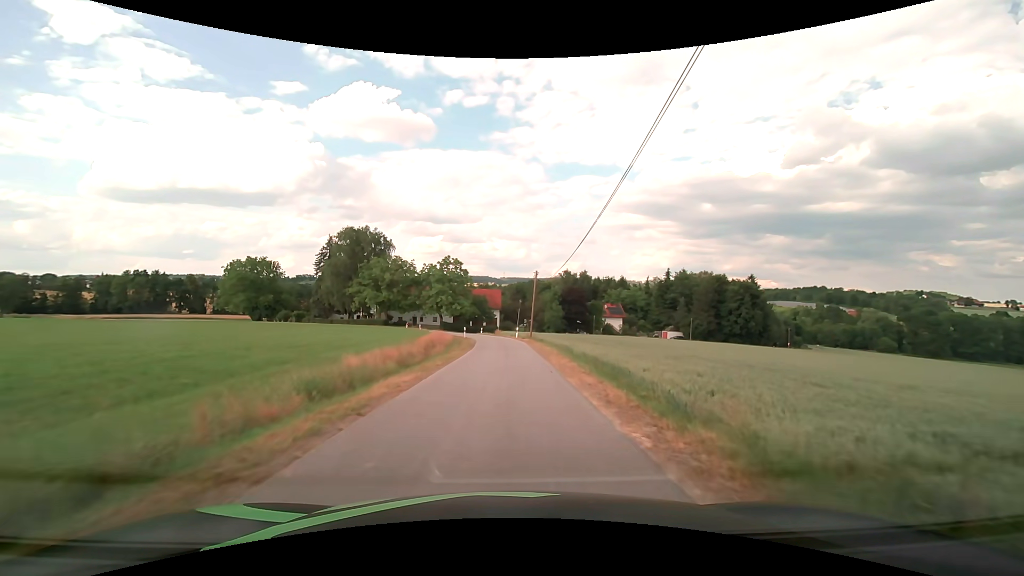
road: unclassified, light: Day
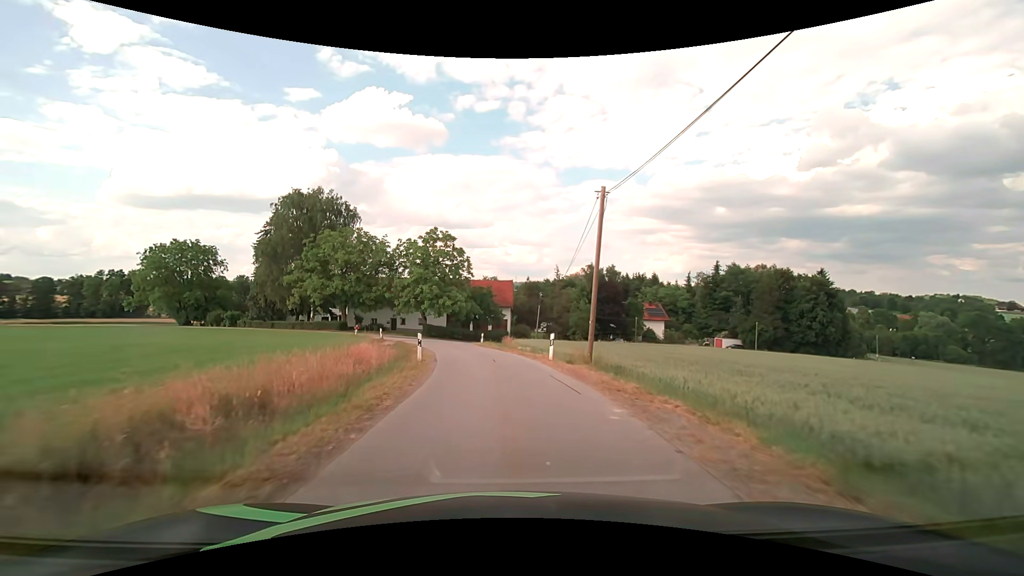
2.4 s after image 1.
(-0.2, +28.1) m; -1°
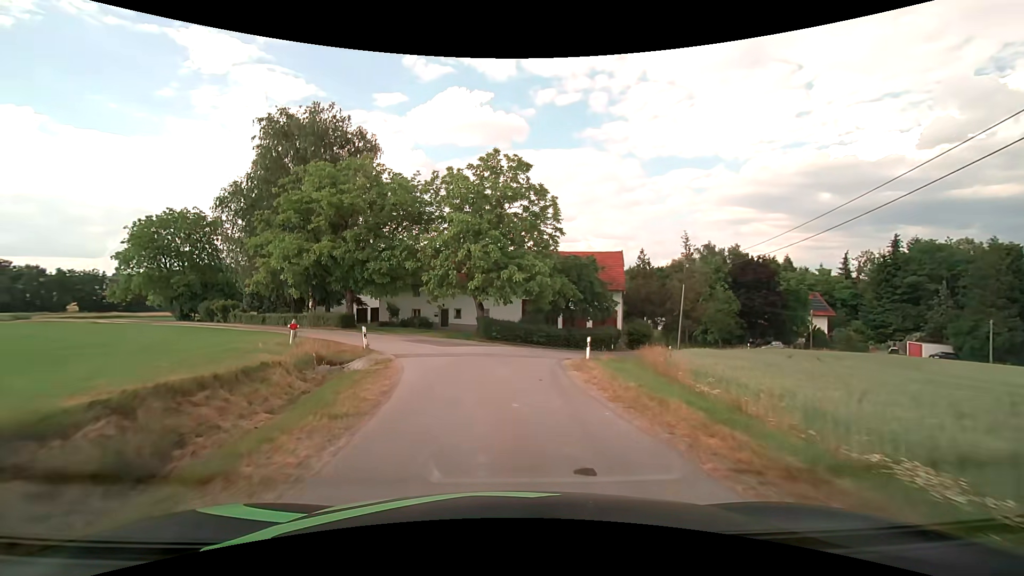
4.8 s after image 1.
(-1.9, +25.8) m; -10°
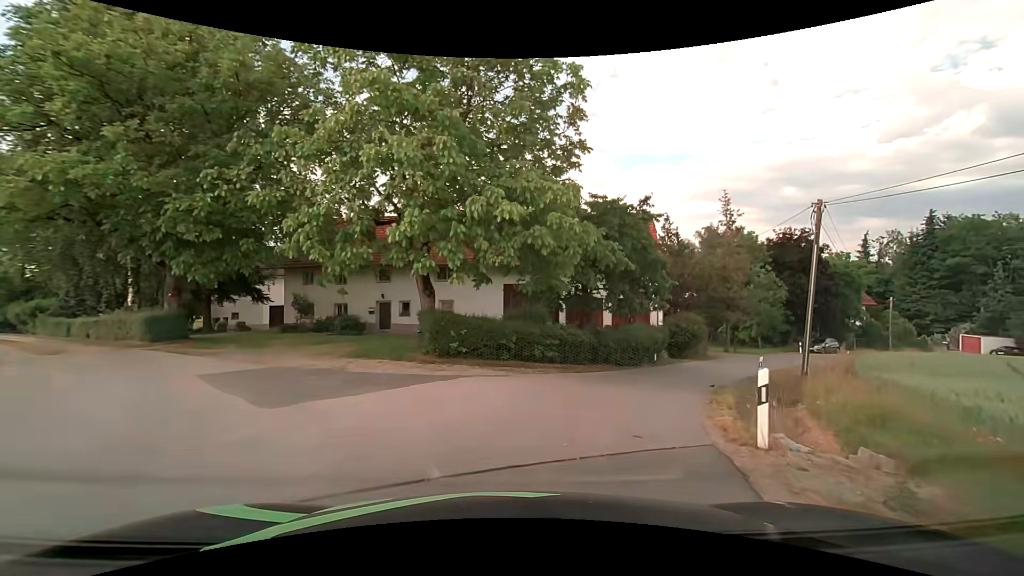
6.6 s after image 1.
(-0.1, +16.4) m; +3°
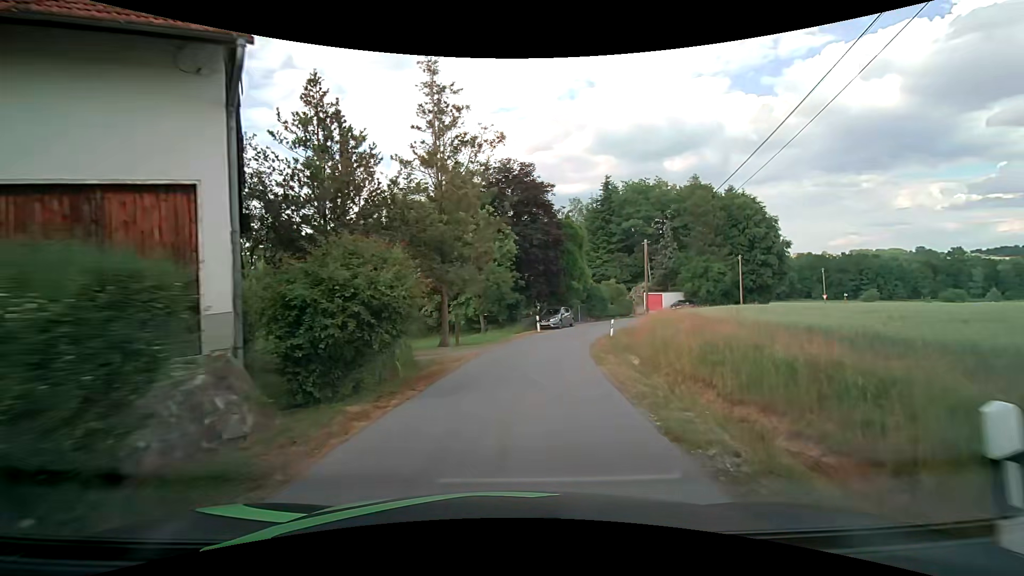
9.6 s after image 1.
(+7.0, +22.0) m; +33°
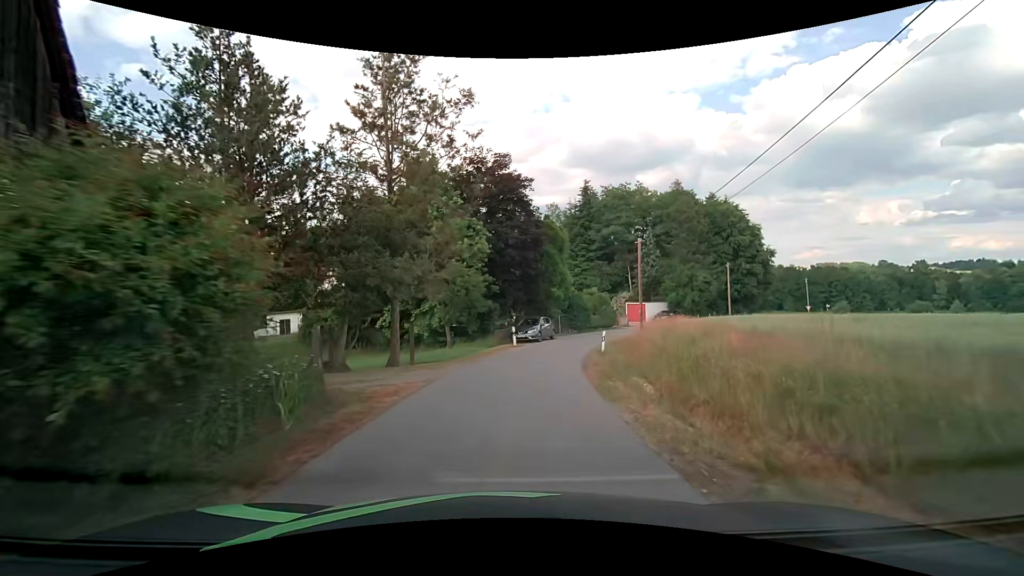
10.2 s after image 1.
(+0.2, +4.8) m; +3°
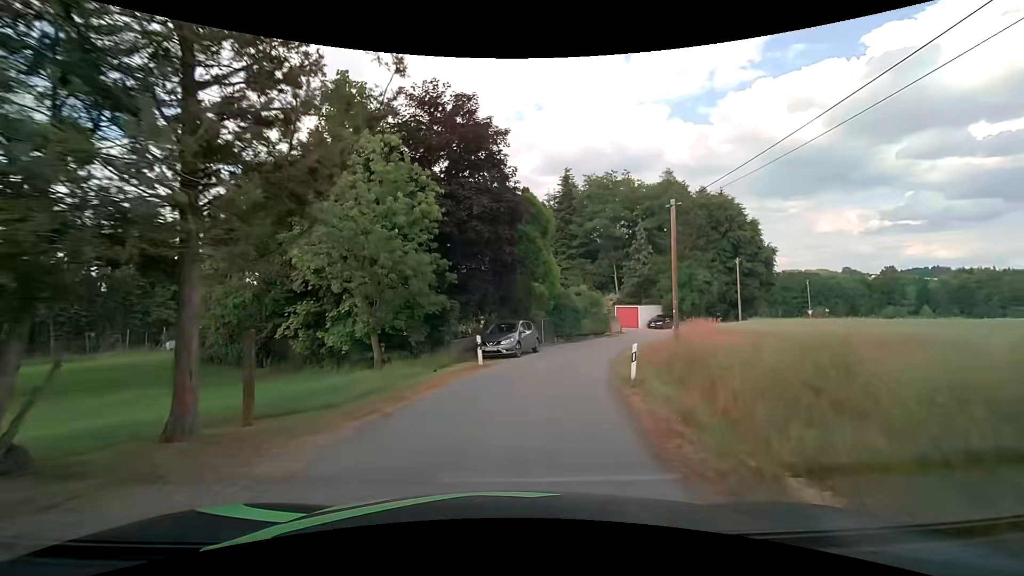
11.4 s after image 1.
(+0.4, +9.9) m; +4°
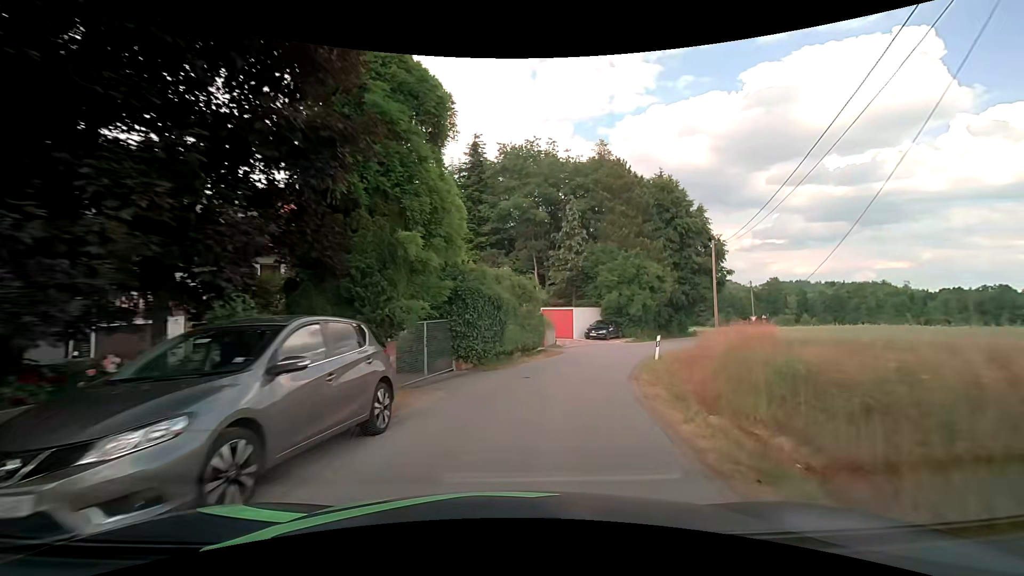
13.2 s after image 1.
(+1.3, +16.6) m; +11°
(+1, +10) (+3, +20) (+7, +29) (+11, +38) (+17, +46) (+22, +55) (+27, +63) (+29, +73) (+26, +83) (+24, +92) m
